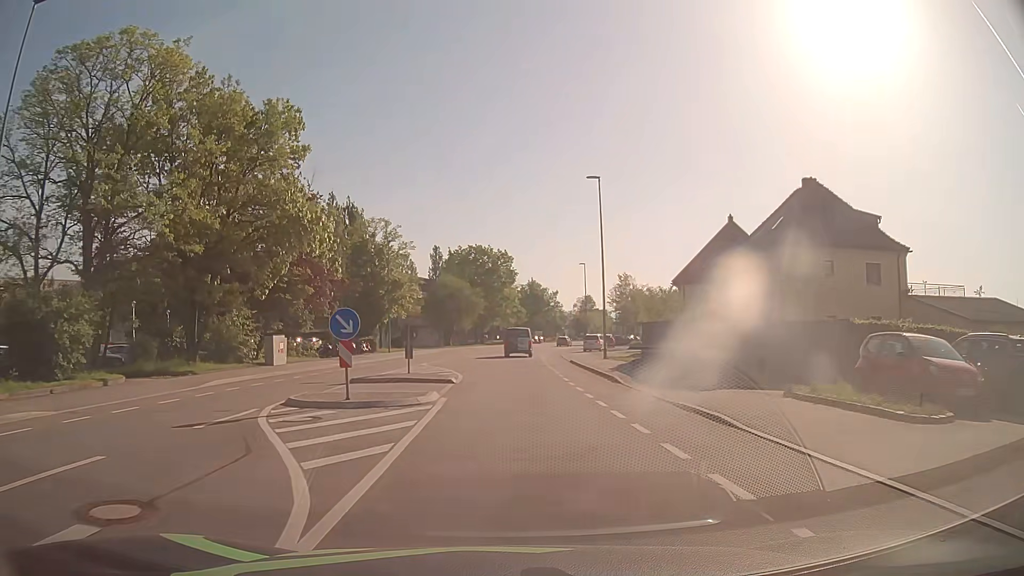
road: tertiary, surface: asphalt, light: Day
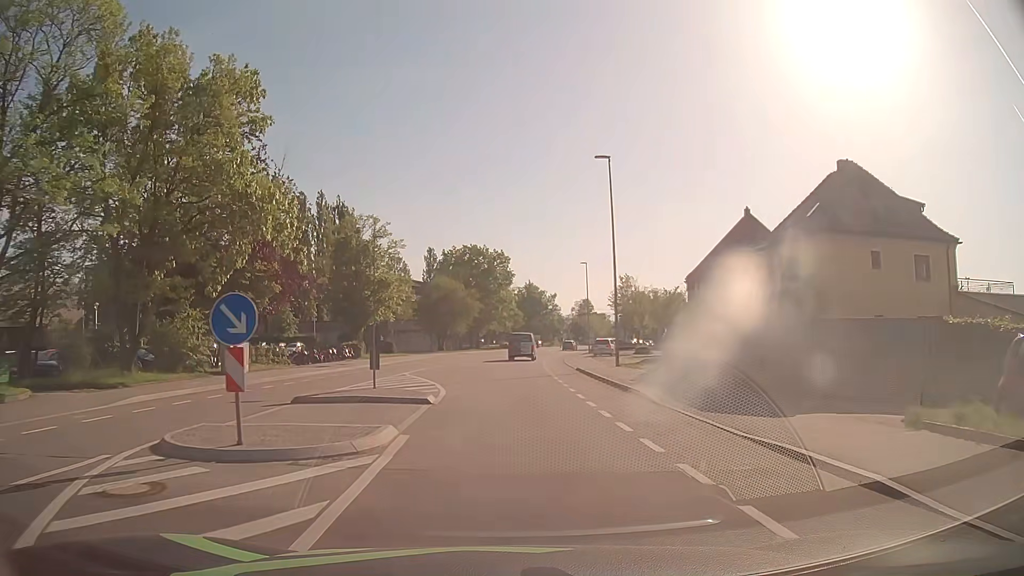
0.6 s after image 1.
(0.0, +5.2) m; 0°
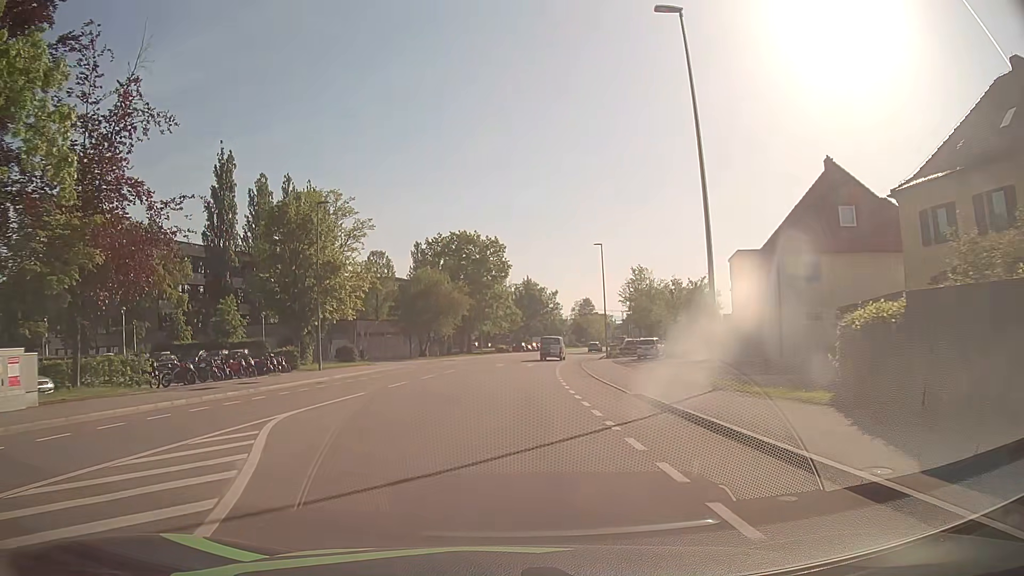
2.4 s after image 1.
(+0.2, +16.0) m; +1°
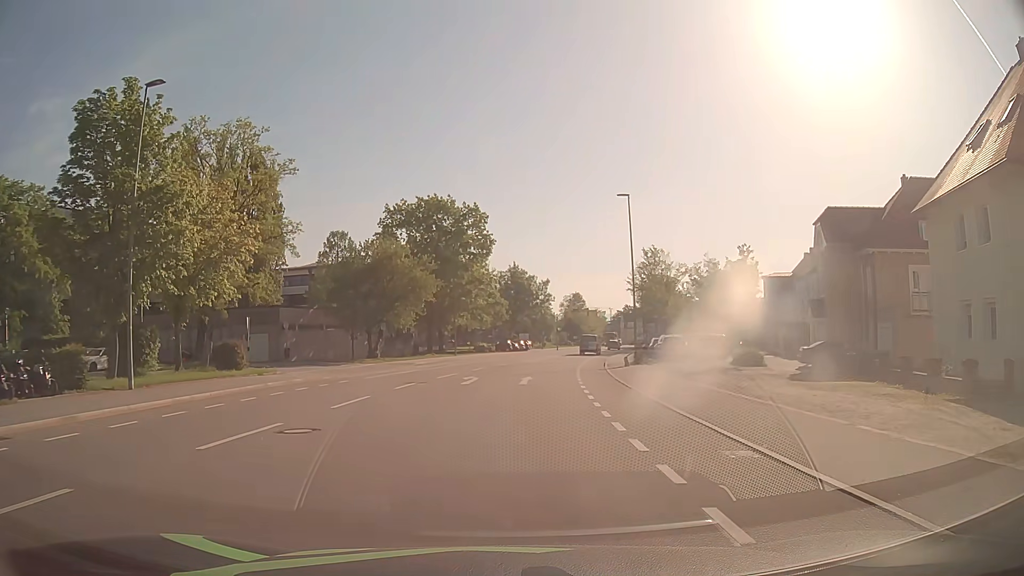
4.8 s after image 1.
(+0.2, +20.1) m; +1°
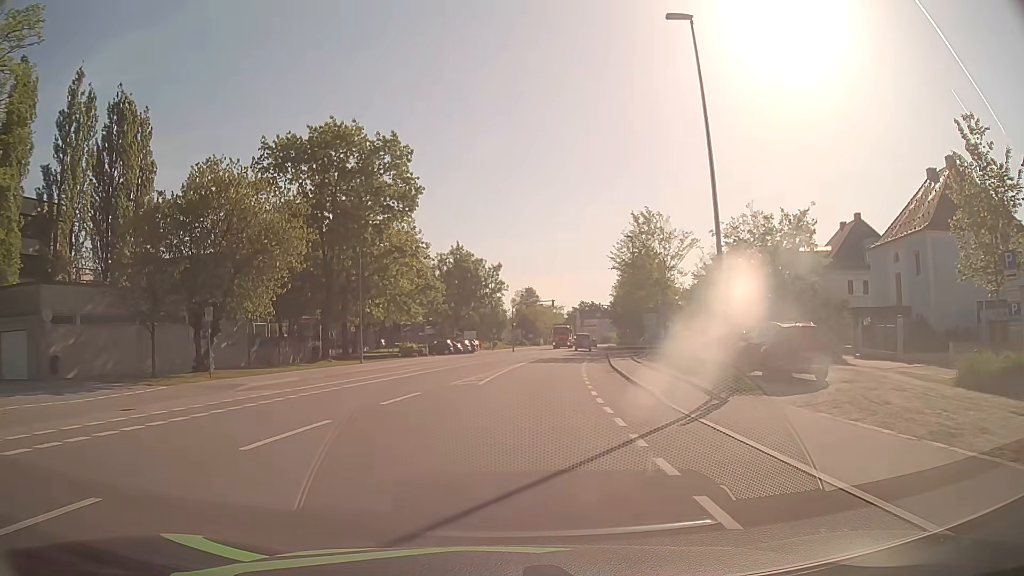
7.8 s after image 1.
(+0.9, +24.0) m; +5°
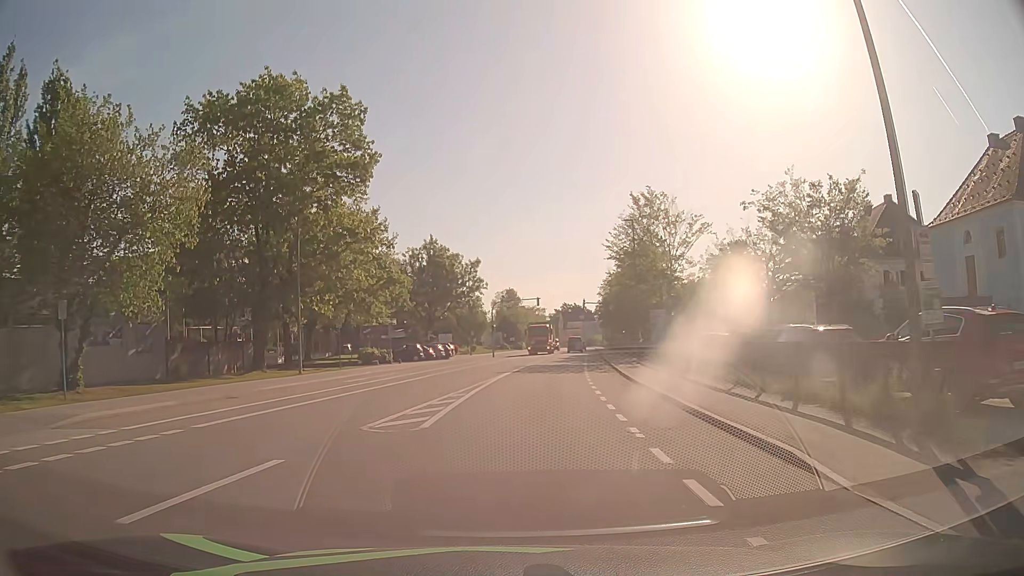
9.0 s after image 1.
(+0.1, +9.4) m; +2°
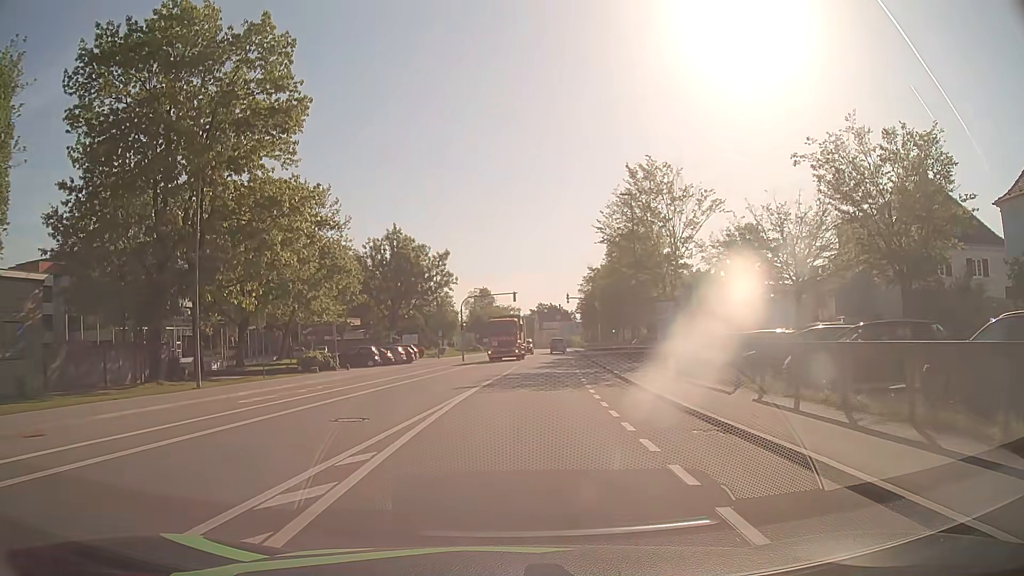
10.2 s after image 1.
(+0.1, +9.3) m; +2°
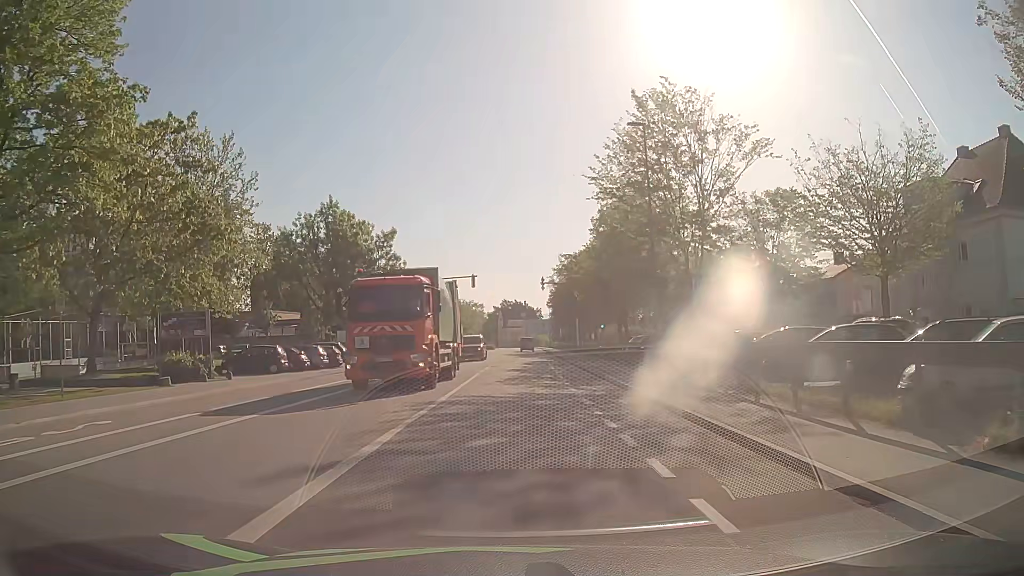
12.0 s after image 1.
(+0.3, +13.9) m; +3°
(0, +10) (0, +20) (+1, +30) (+1, +40) (+1, +50) (+2, +60) (+2, +70) (+2, +80) (+3, +90) (+3, +100) m
